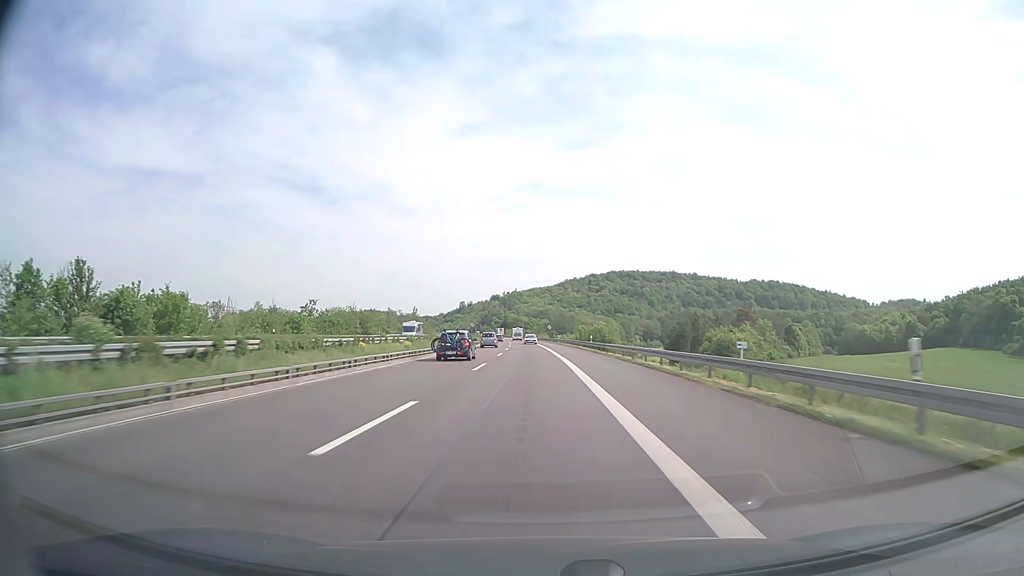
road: motorway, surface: concrete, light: Day
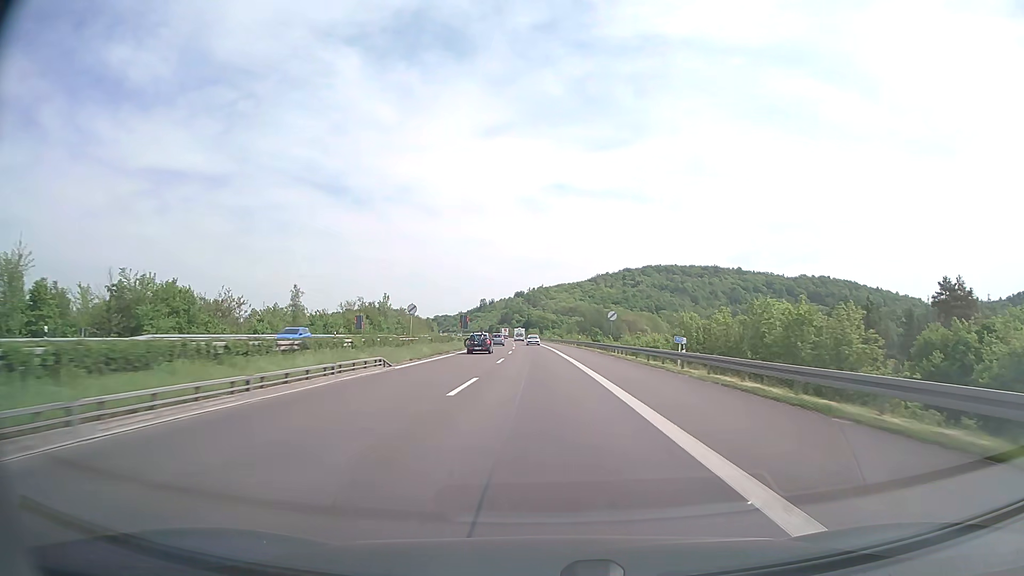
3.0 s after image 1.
(-2.1, +82.0) m; -2°
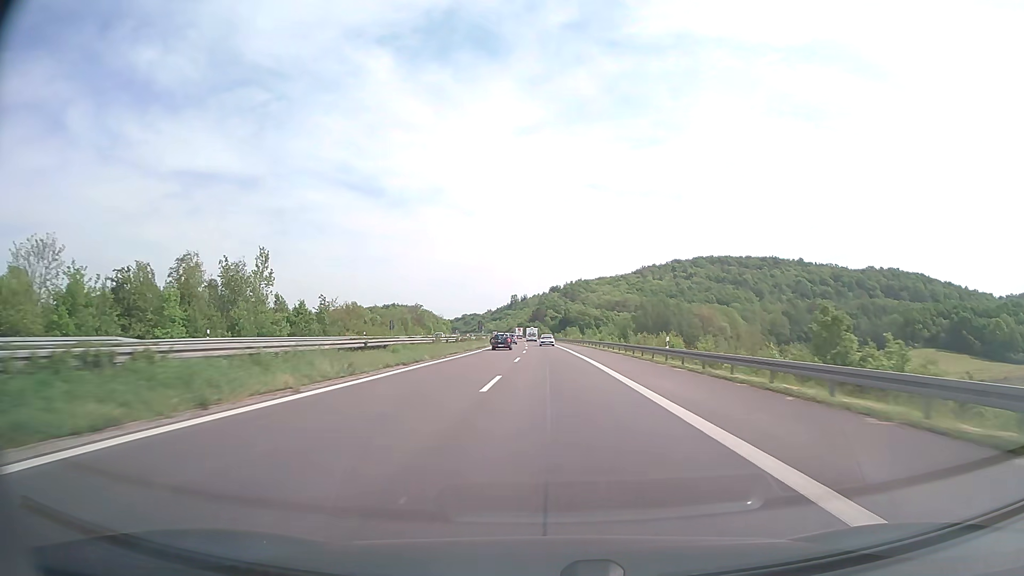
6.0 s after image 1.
(-2.1, +89.2) m; -3°
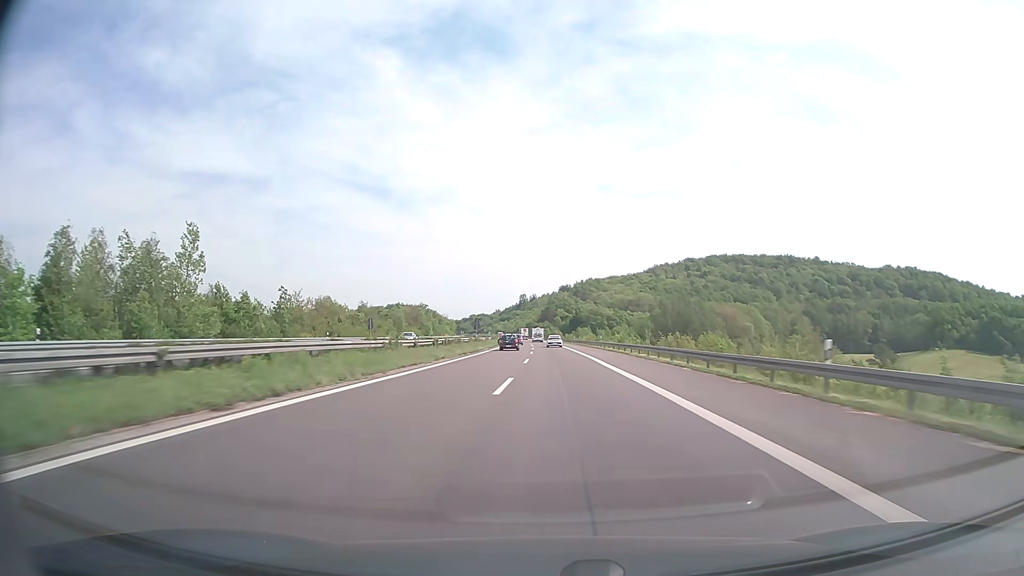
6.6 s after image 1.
(-0.1, +18.9) m; -1°
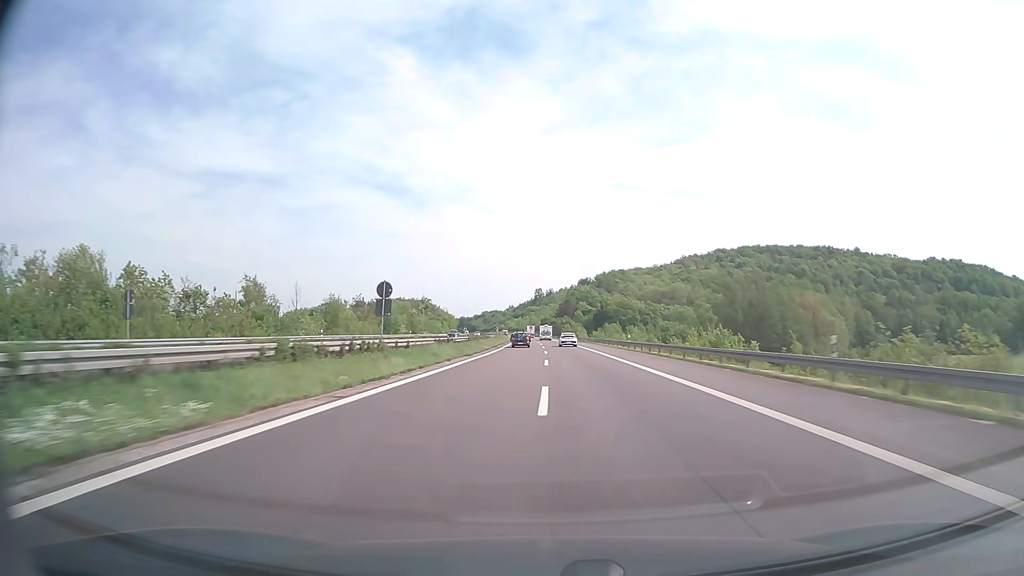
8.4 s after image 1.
(-0.8, +58.2) m; -1°
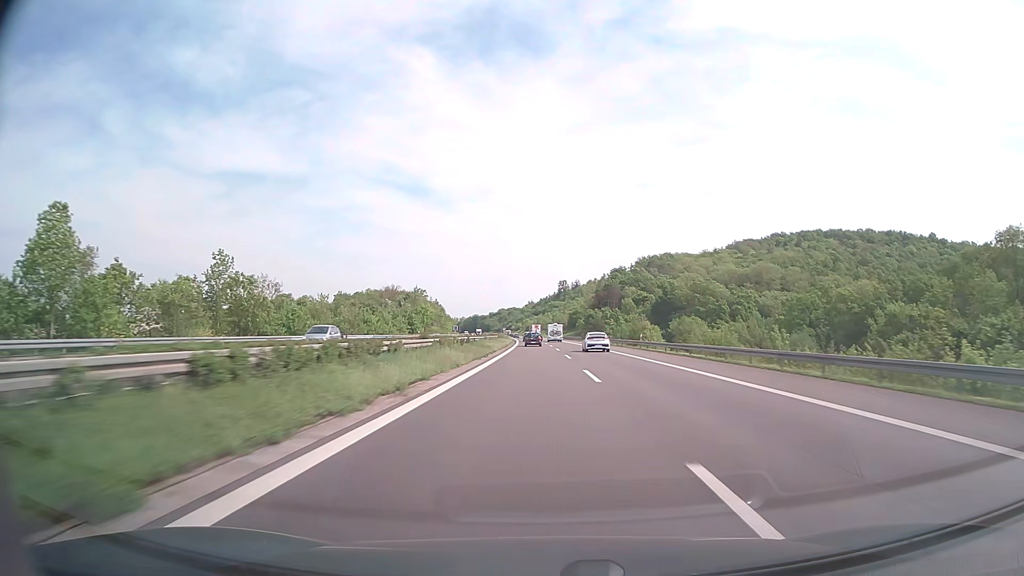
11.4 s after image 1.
(-2.0, +100.0) m; -2°
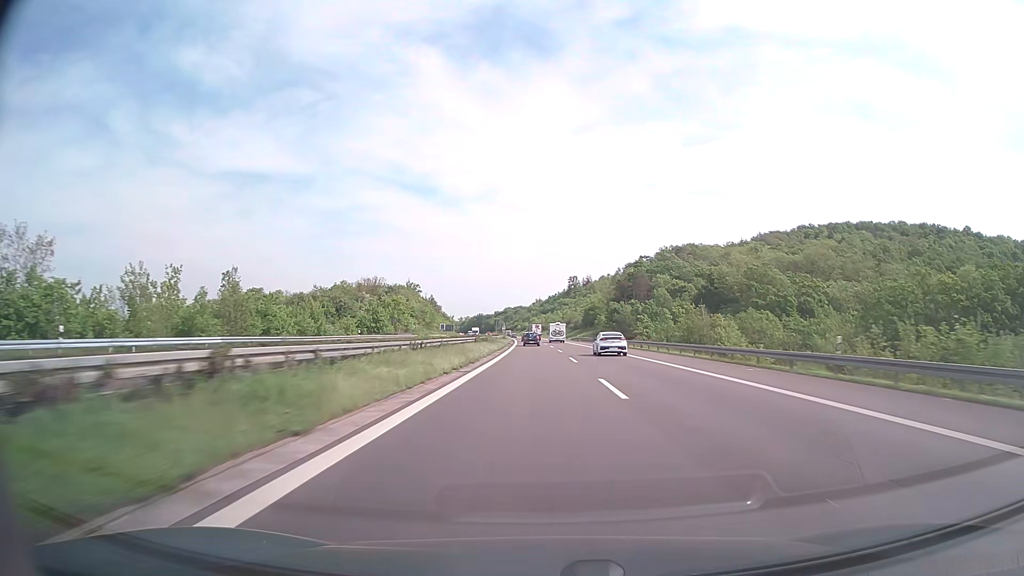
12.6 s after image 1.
(-0.3, +40.7) m; -1°
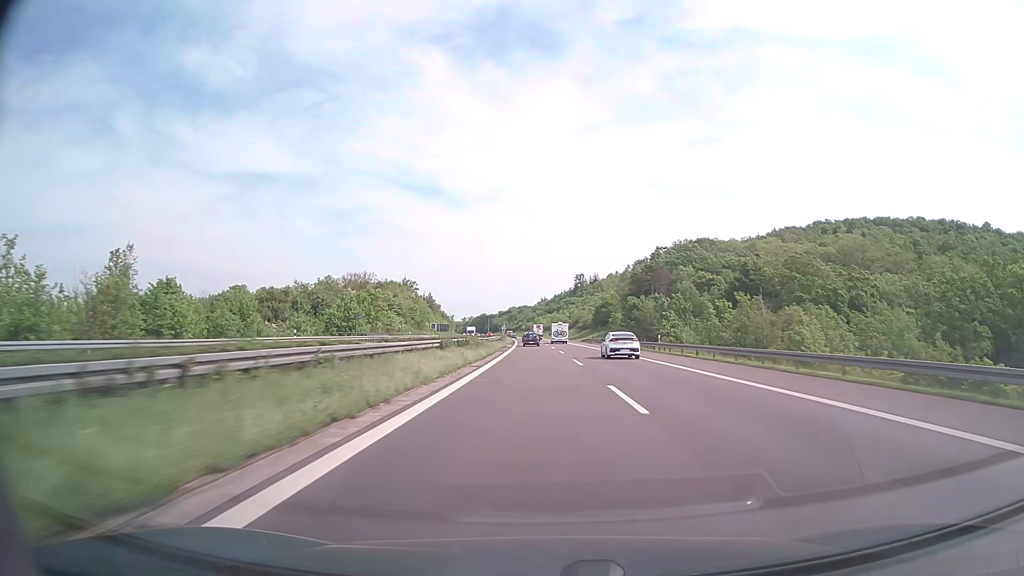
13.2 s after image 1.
(-0.1, +20.4) m; 0°
(0, +10) (0, +20) (0, +30) (0, +40) (0, +50) (-1, +60) (-1, +70) (-1, +80) (-1, +90) (-2, +100) m
